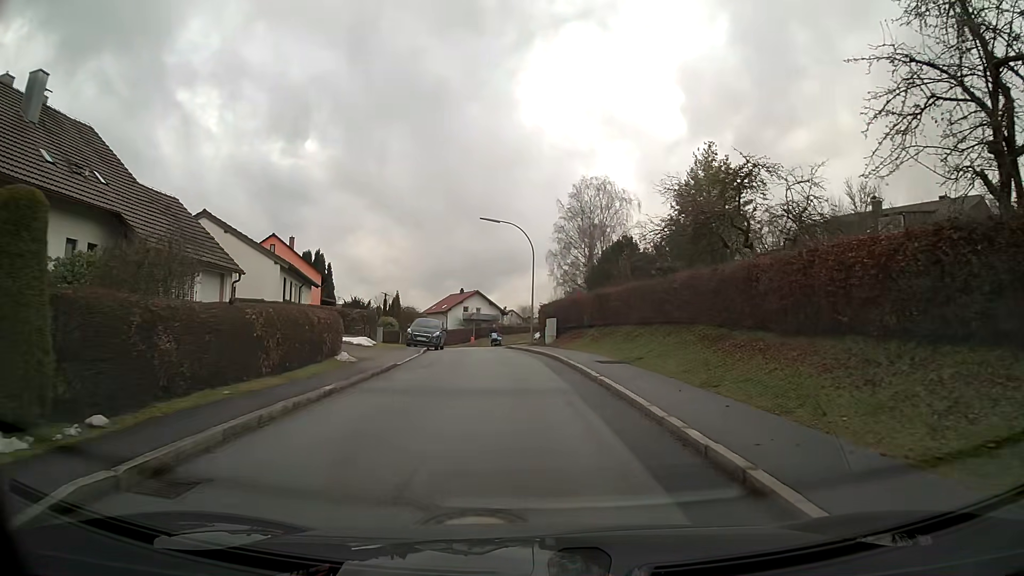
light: Day
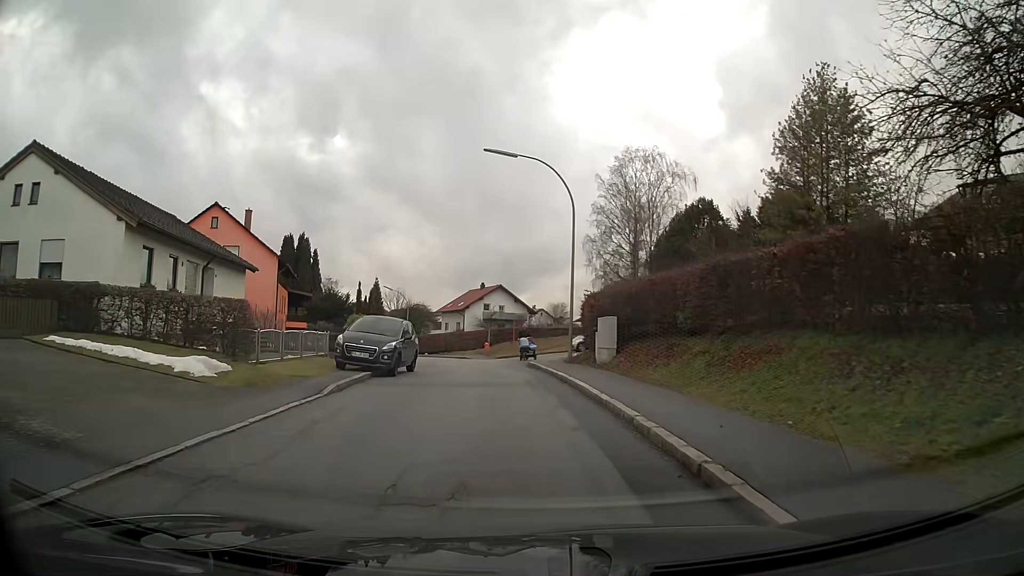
(-0.3, +17.2) m; -3°
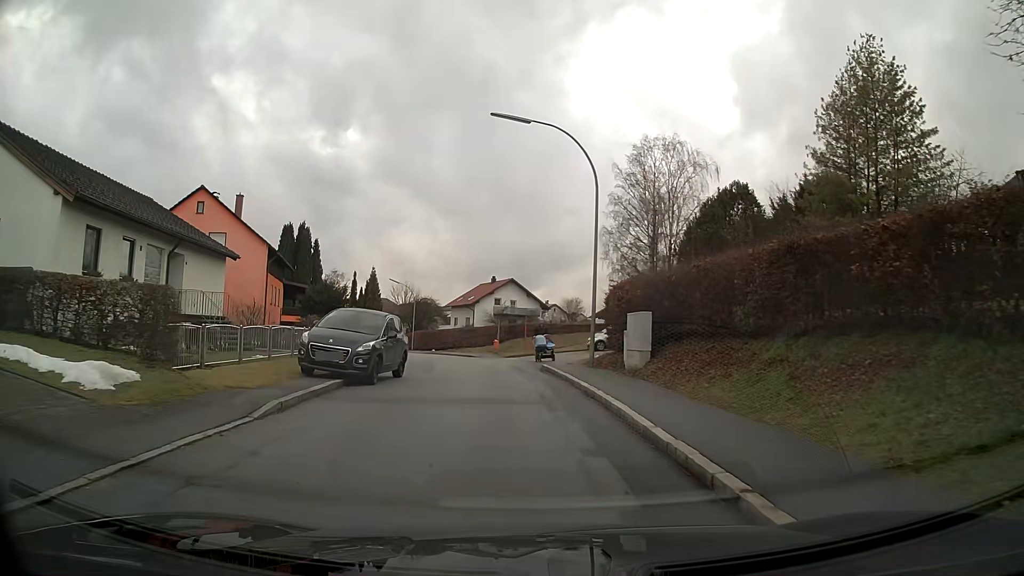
(0.0, +4.0) m; -1°
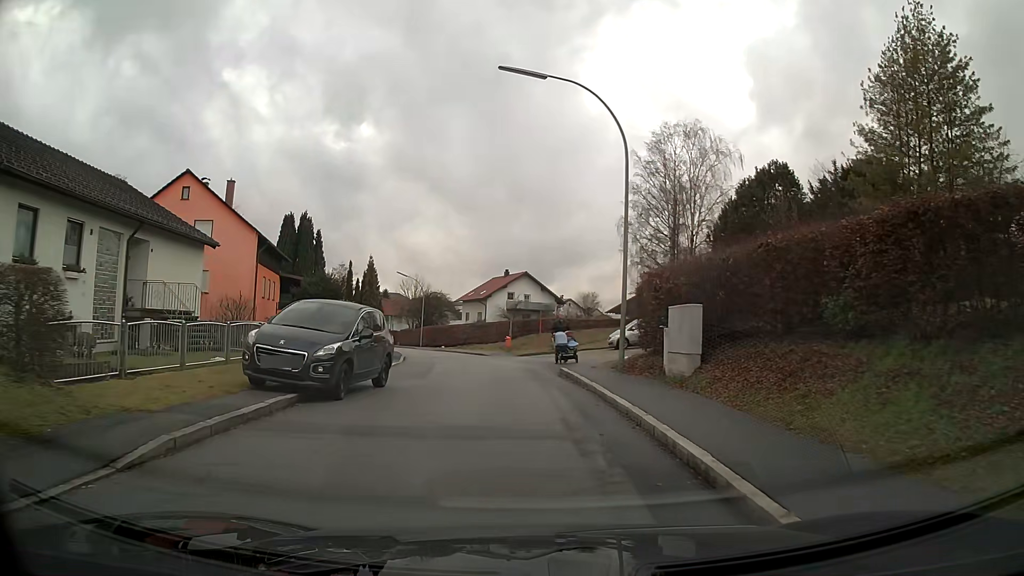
(0.0, +3.7) m; -1°
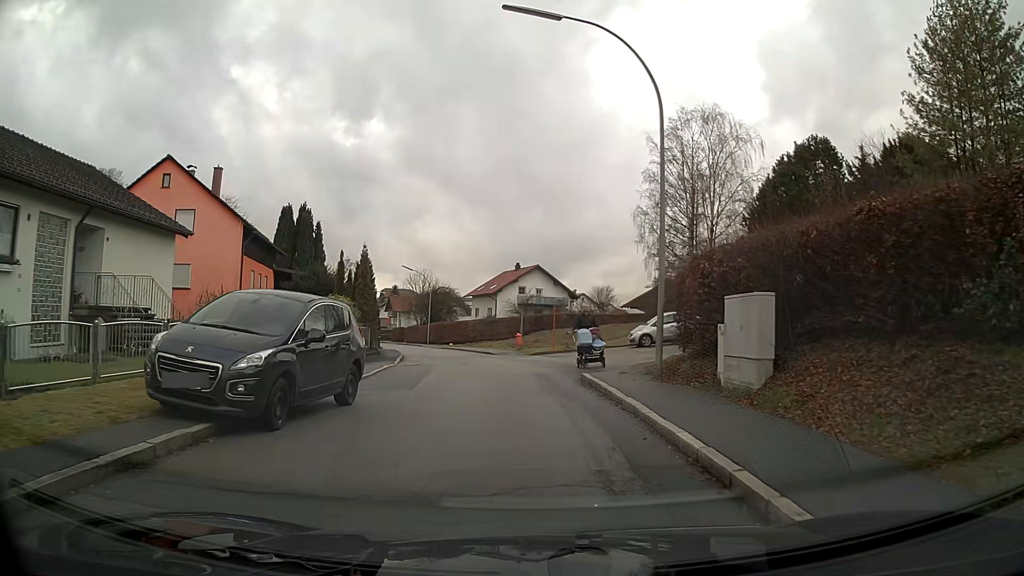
(0.0, +3.5) m; -1°
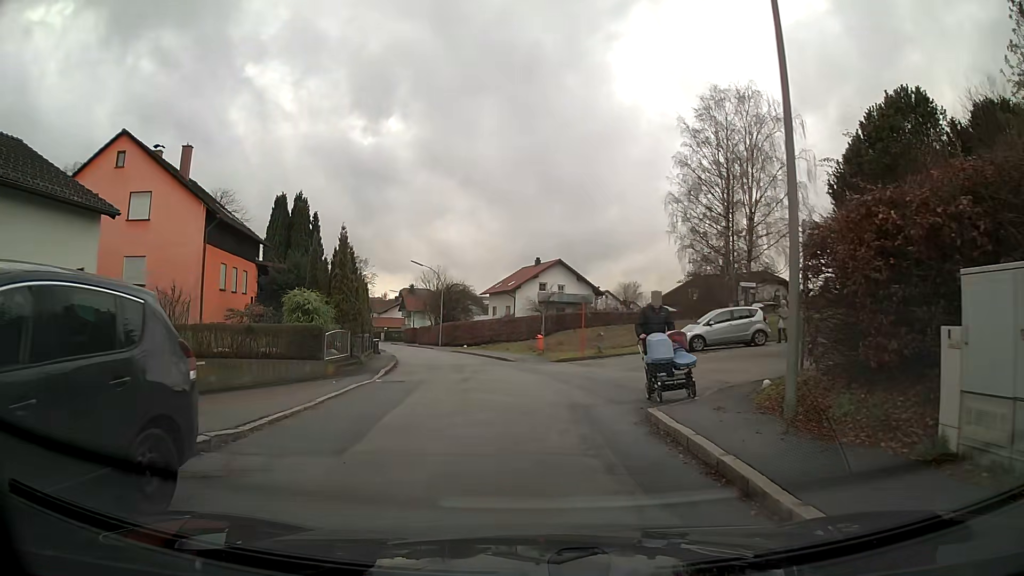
(-0.1, +6.2) m; -2°
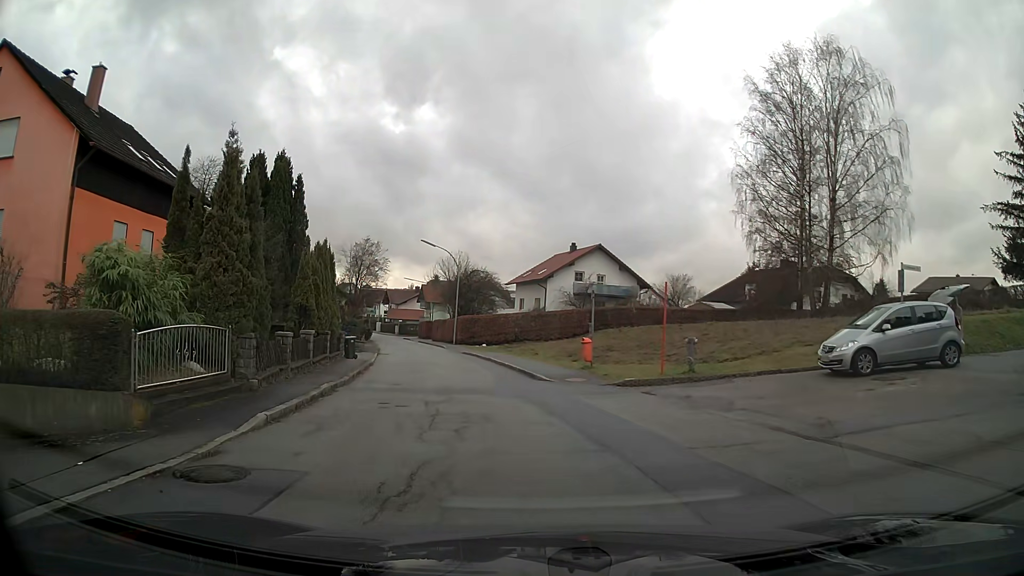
(-0.3, +11.3) m; -2°
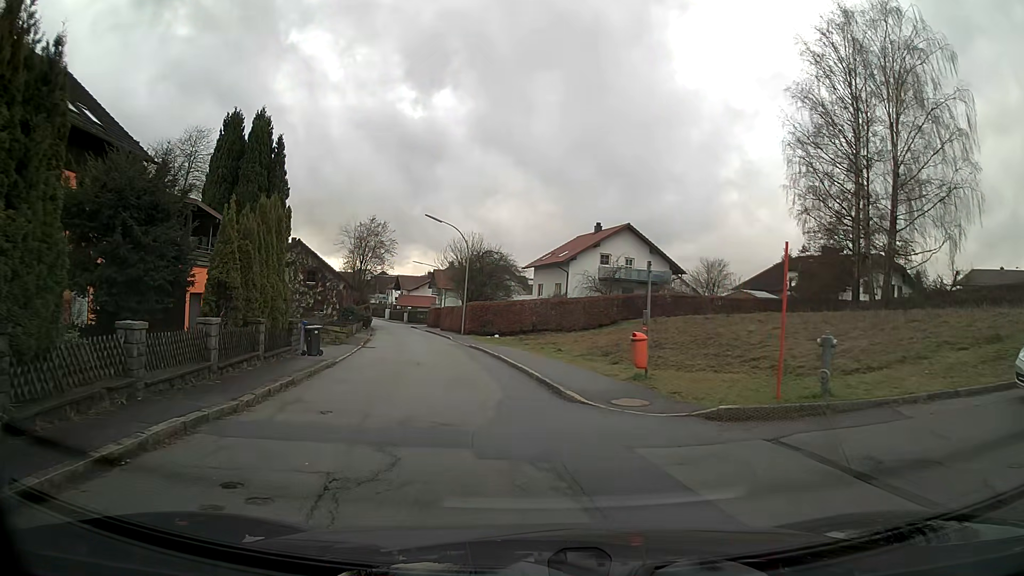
(-0.1, +7.2) m; -2°
(0, +10) (-2, +20) (-3, +30) (-5, +40) (-8, +49) (-10, +59) (-12, +69) (-15, +78) (-18, +88) (-21, +97) m
